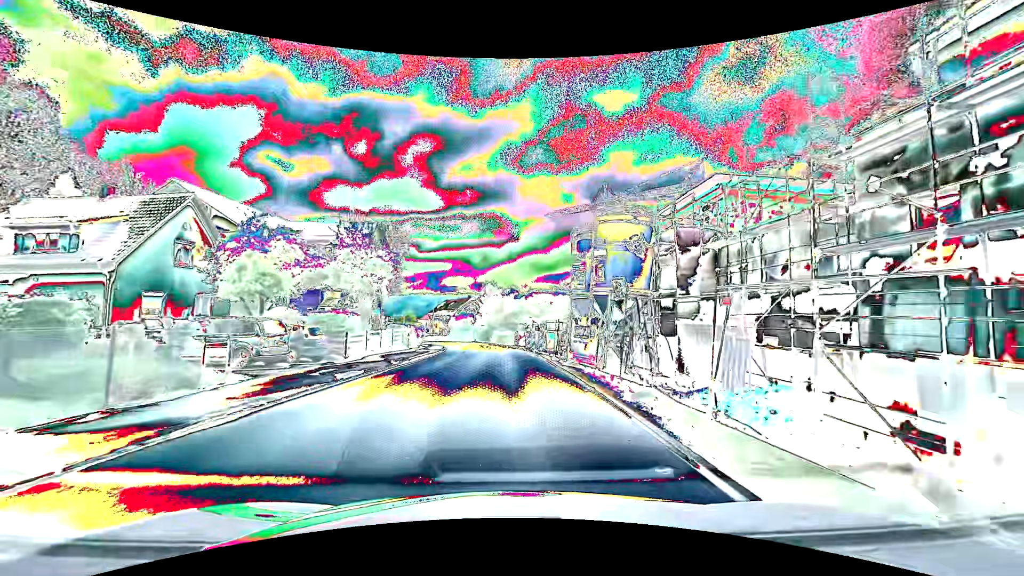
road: tertiary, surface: asphalt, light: Day
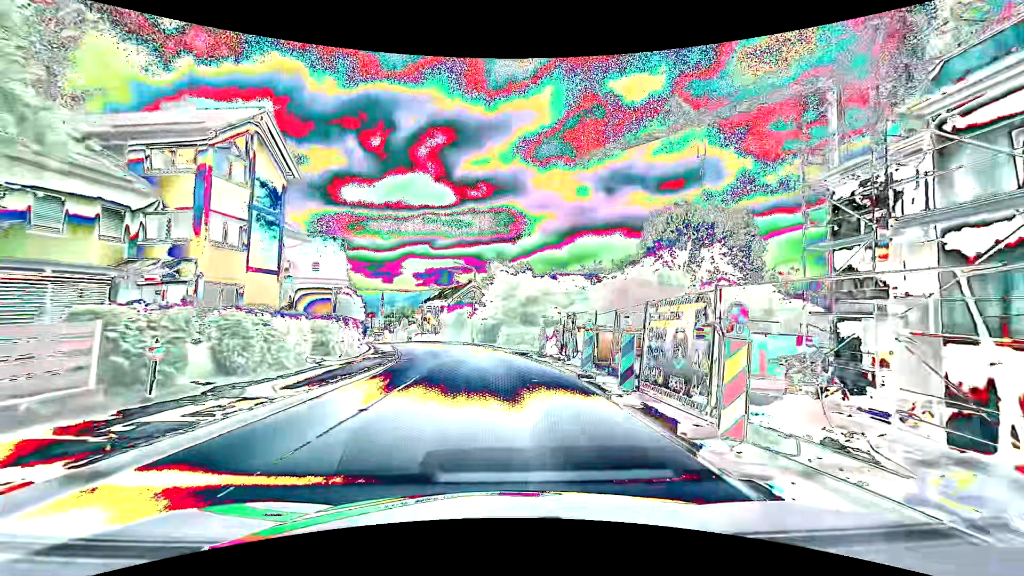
(-0.4, +24.6) m; -1°
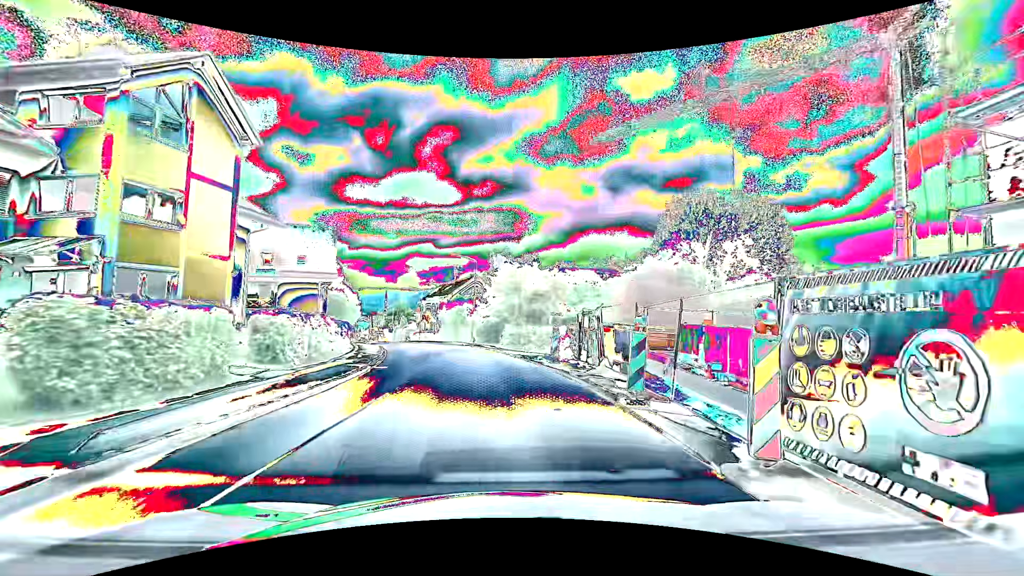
(-0.1, +4.9) m; 0°
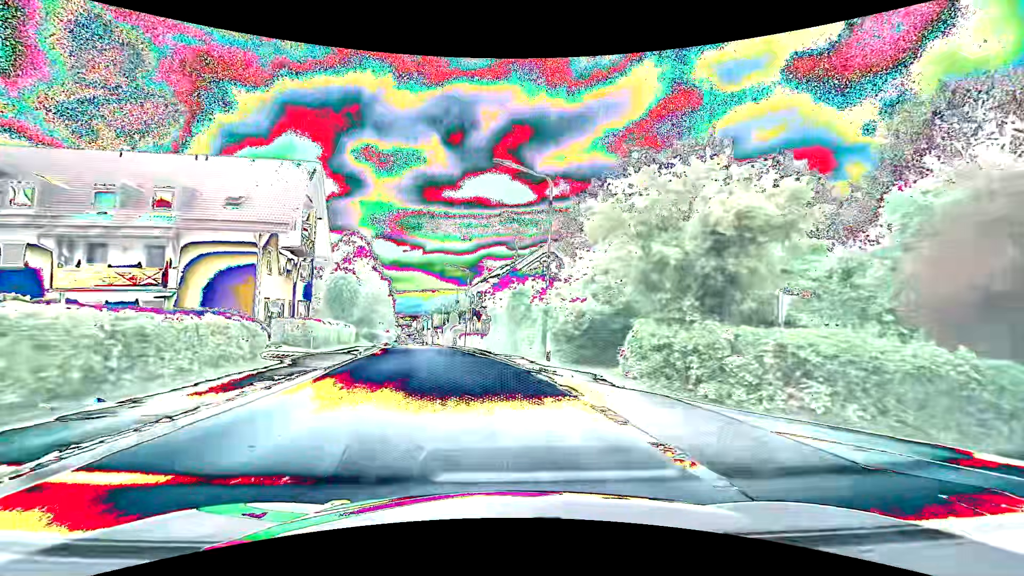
(-1.6, +24.3) m; -9°
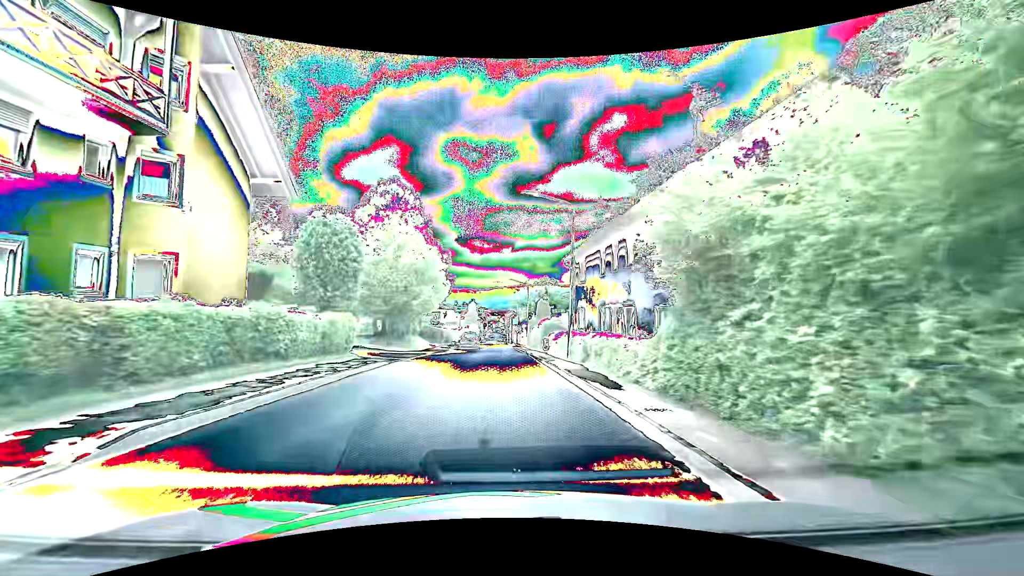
(-2.3, +24.2) m; -9°
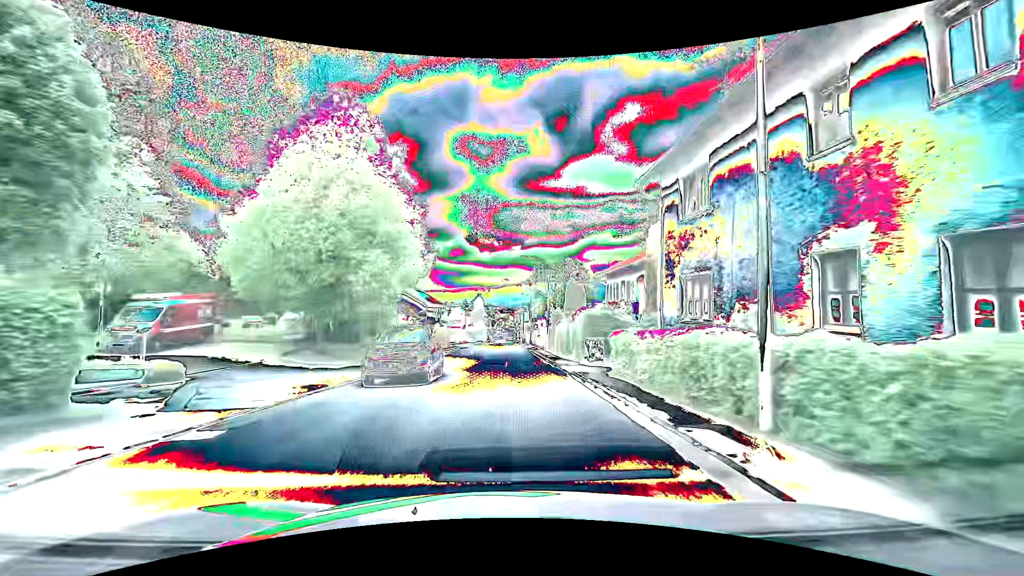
(-0.4, +16.8) m; -2°
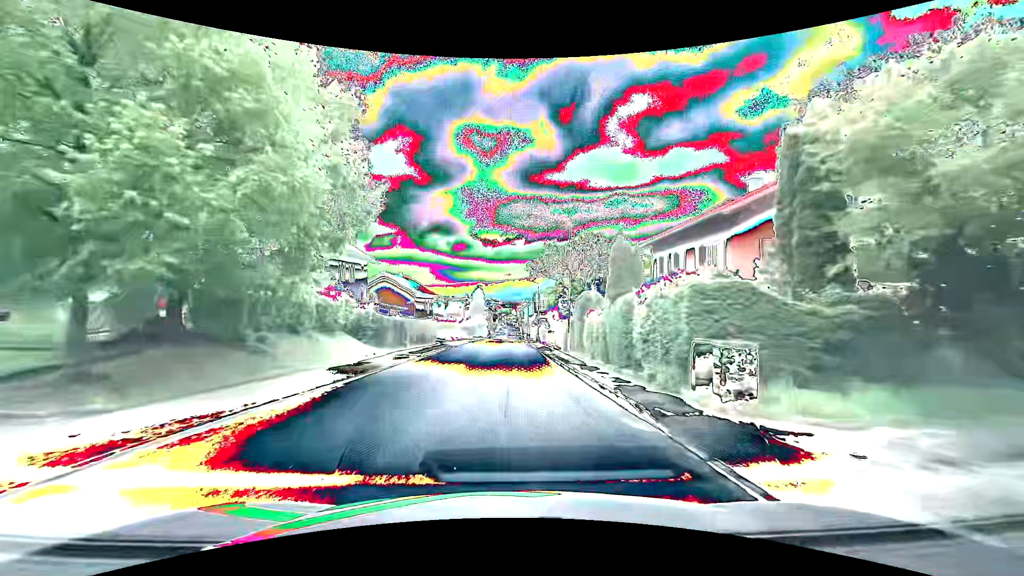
(0.0, +13.1) m; 0°
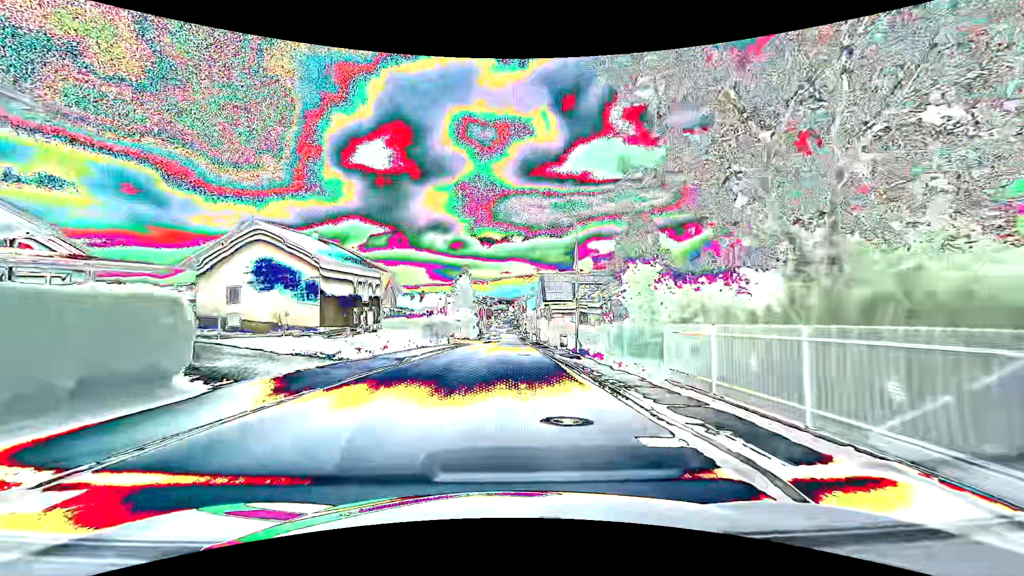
(-0.1, +36.2) m; 0°
(0, +10) (0, +20) (0, +30) (0, +40) (0, +50) (0, +60) (0, +70) (0, +80) (0, +90) (0, +100) m
